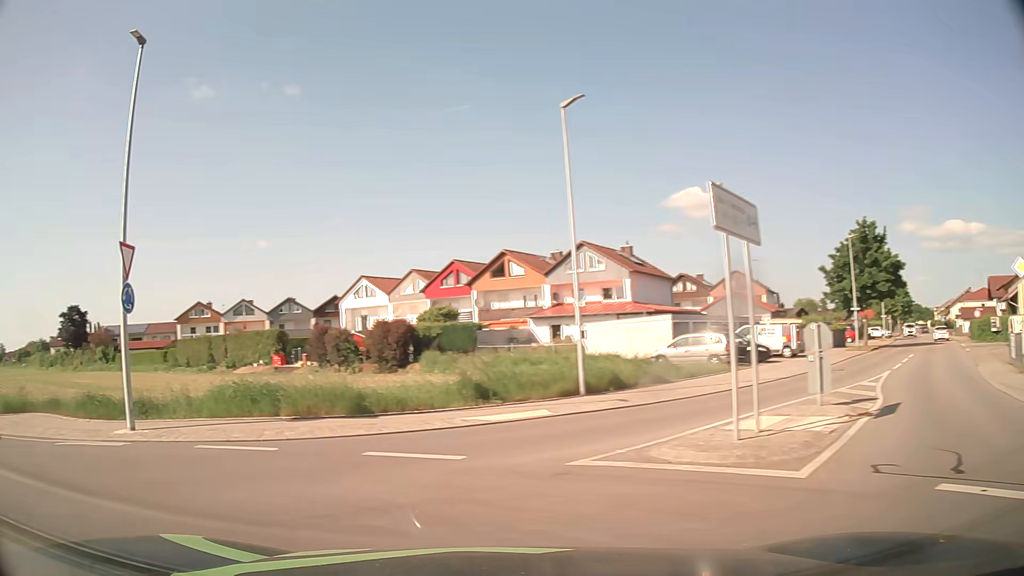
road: unclassified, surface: asphalt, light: Day
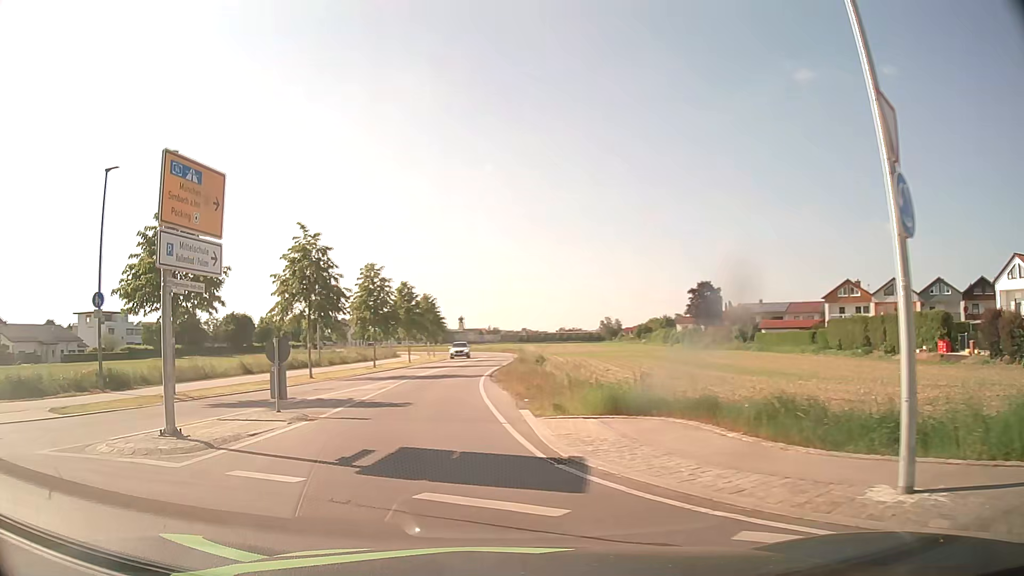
(-3.7, +6.5) m; -54°
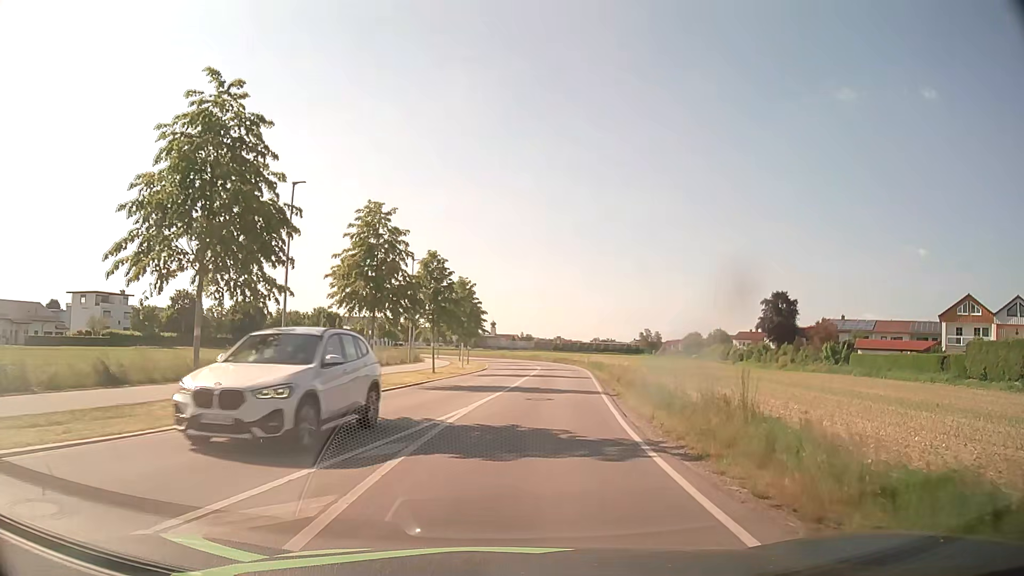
(-2.2, +19.1) m; -2°
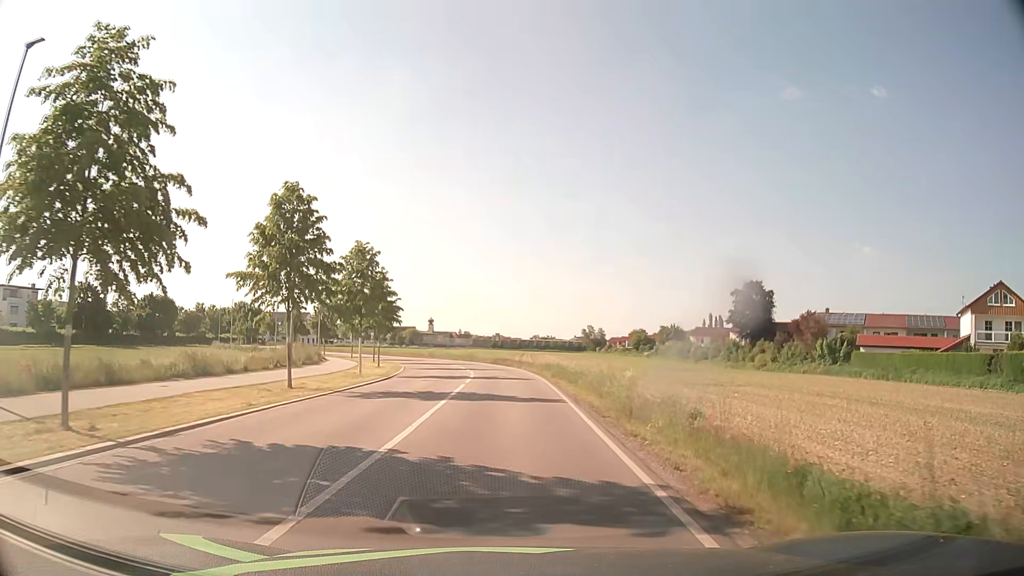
(+1.0, +15.8) m; +5°
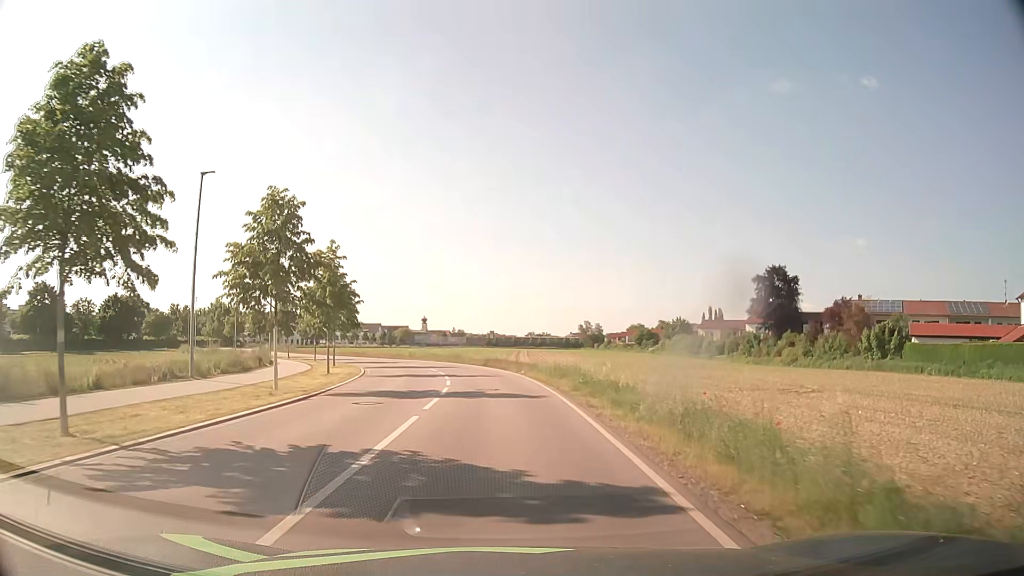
(+0.2, +12.0) m; +1°
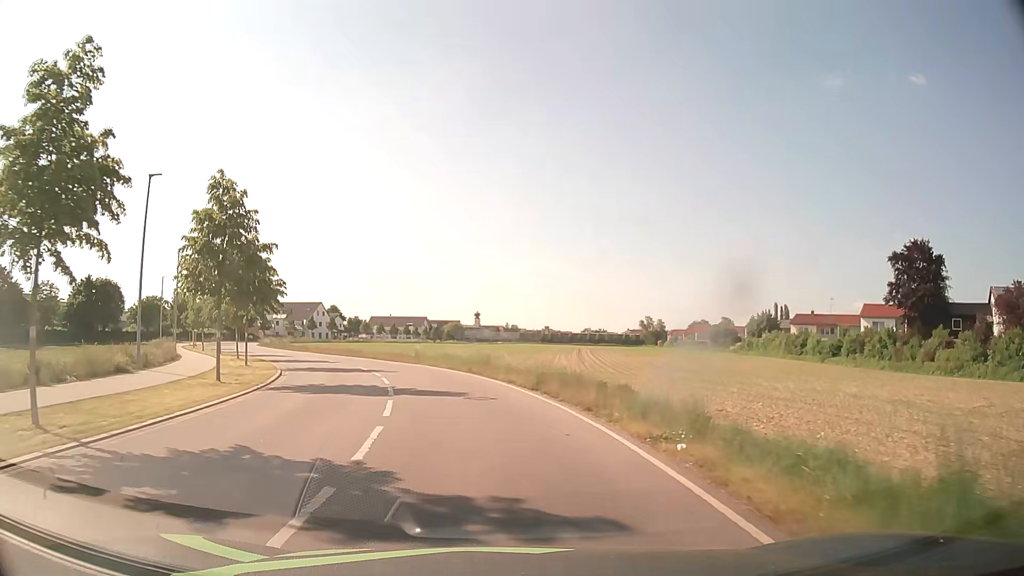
(-0.4, +24.9) m; -4°
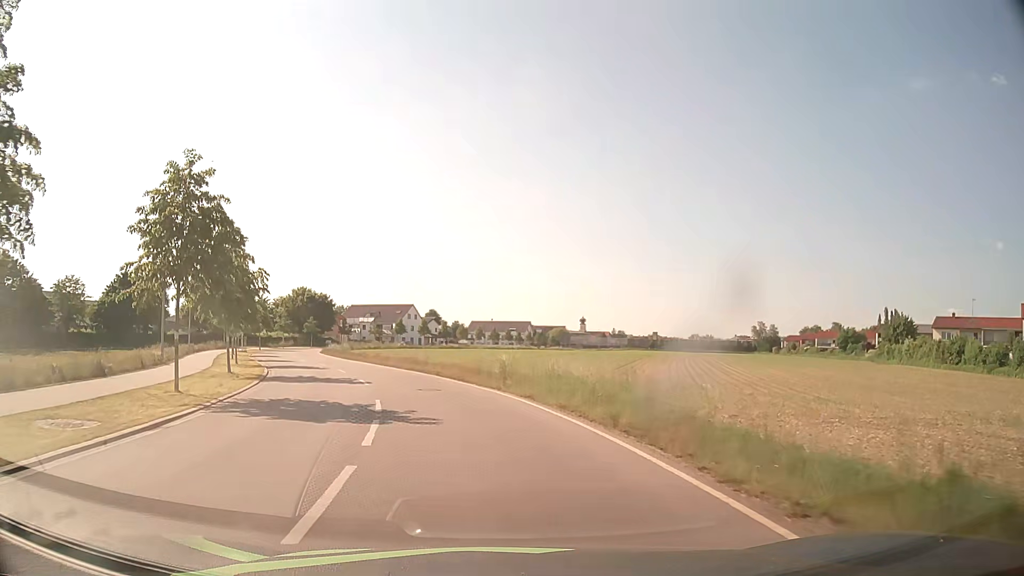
(-1.3, +16.7) m; -9°
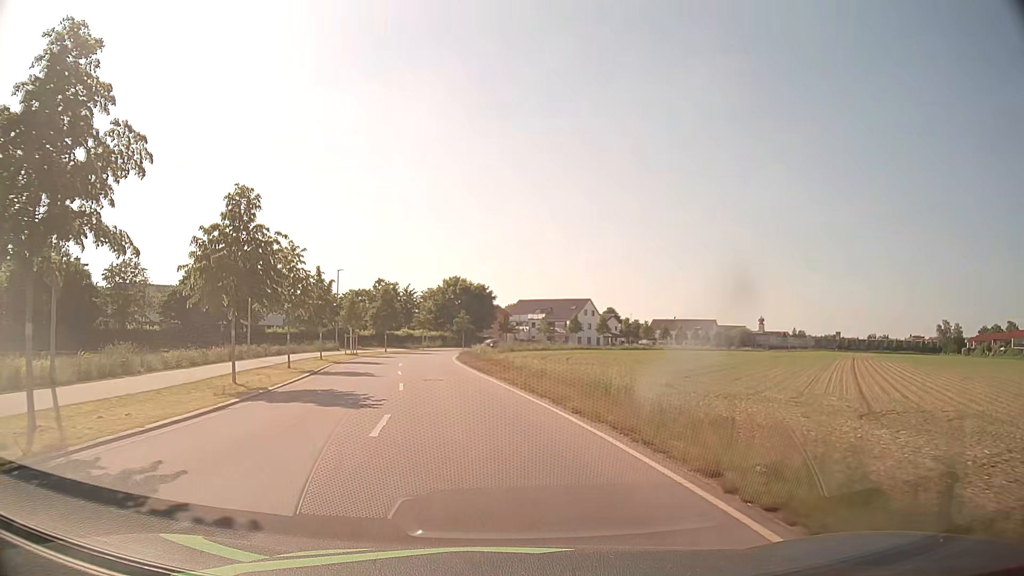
(-2.8, +22.3) m; -15°
(0, +10) (-2, +20) (-3, +30) (-4, +40) (-5, +50) (-5, +60) (-5, +70) (-3, +79) (+1, +89) (+5, +98) m
